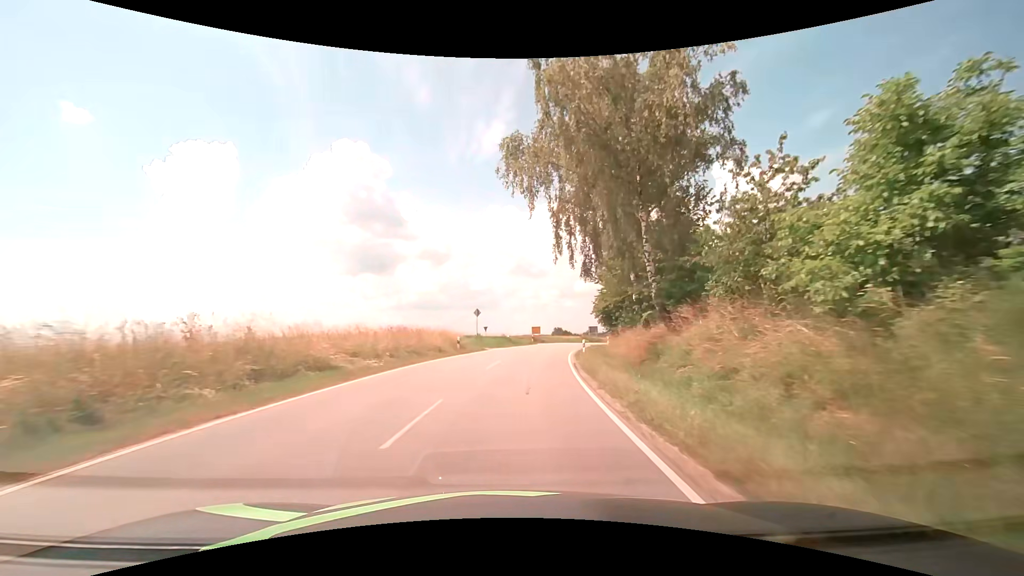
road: tertiary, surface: asphalt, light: Day
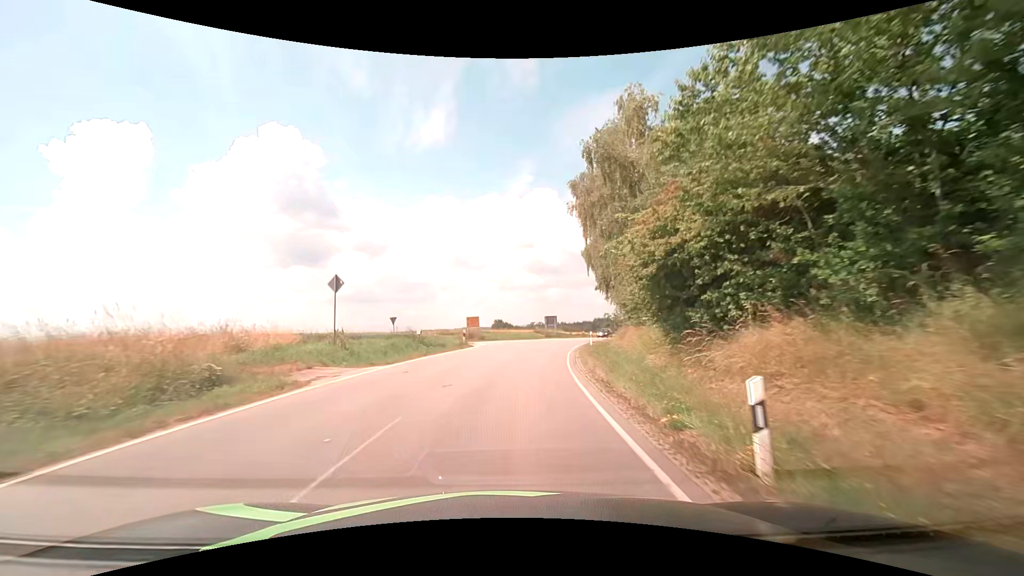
(+1.8, +25.5) m; +8°
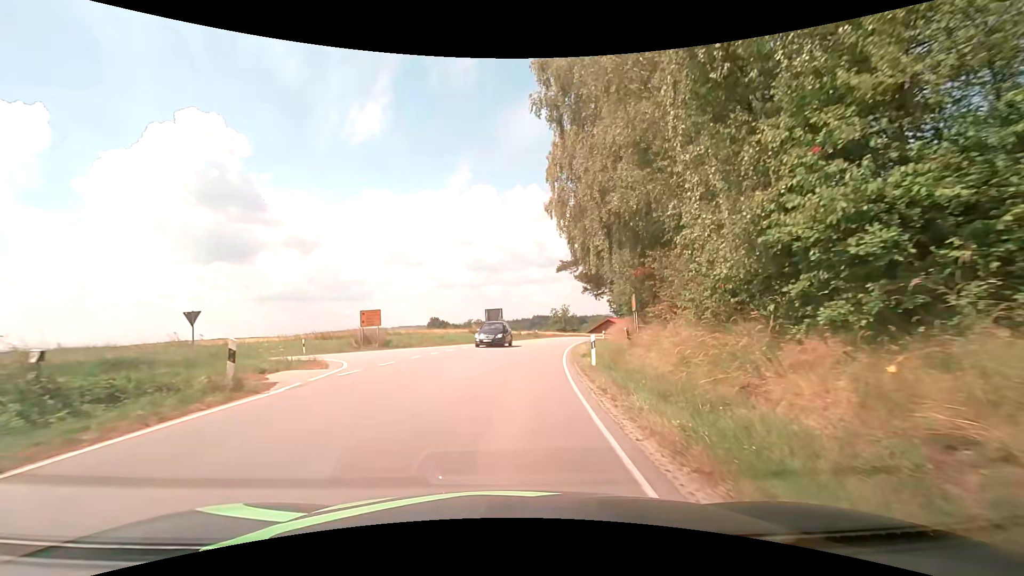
(+1.0, +20.9) m; +7°
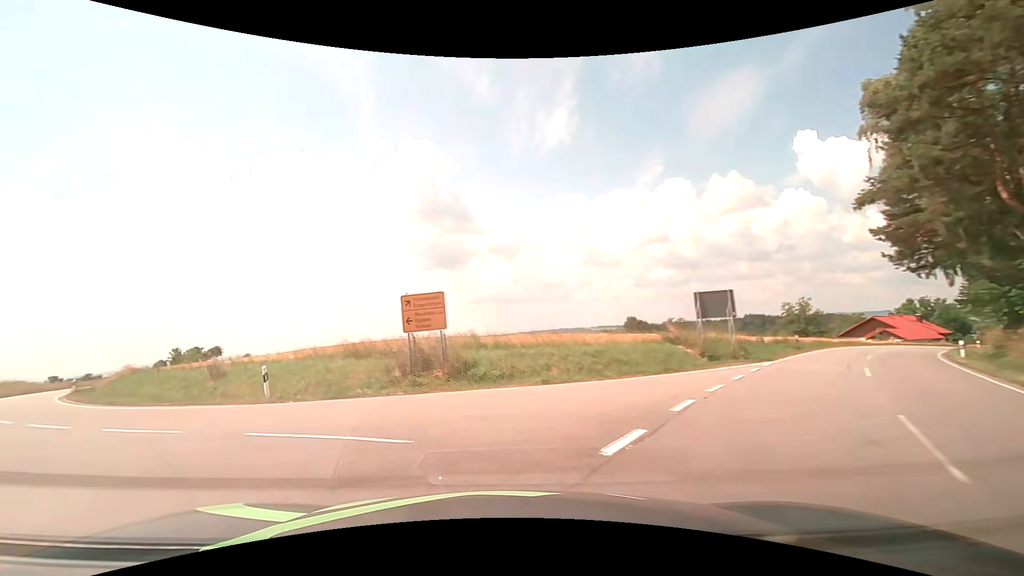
(-0.9, +23.0) m; -21°
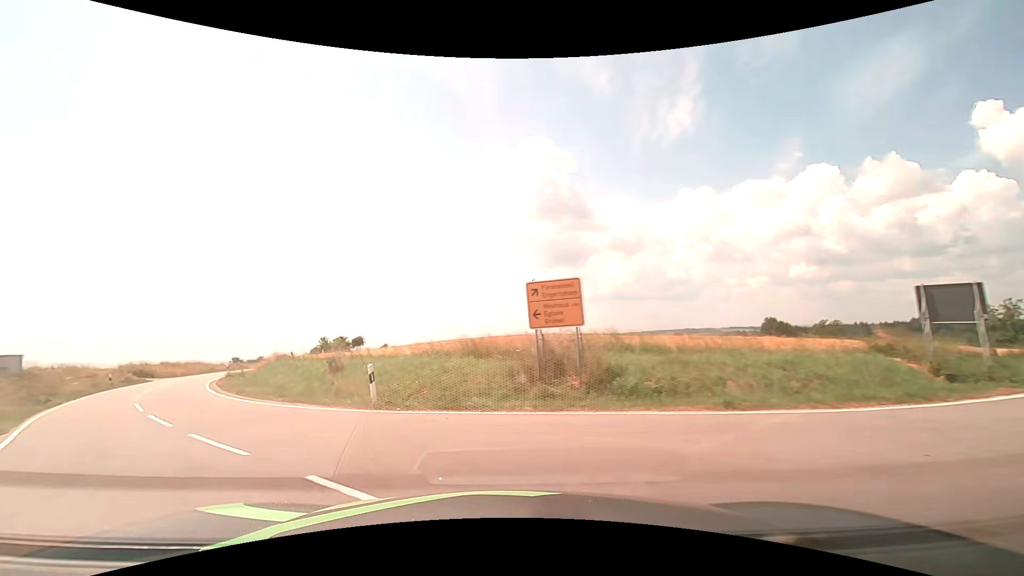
(-0.5, +3.6) m; -15°
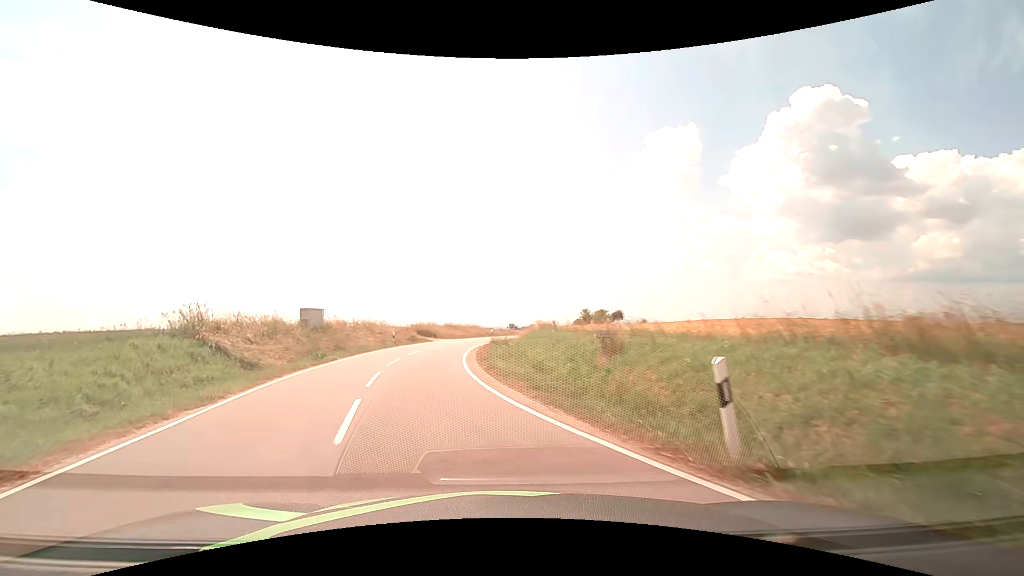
(-2.1, +7.8) m; -29°
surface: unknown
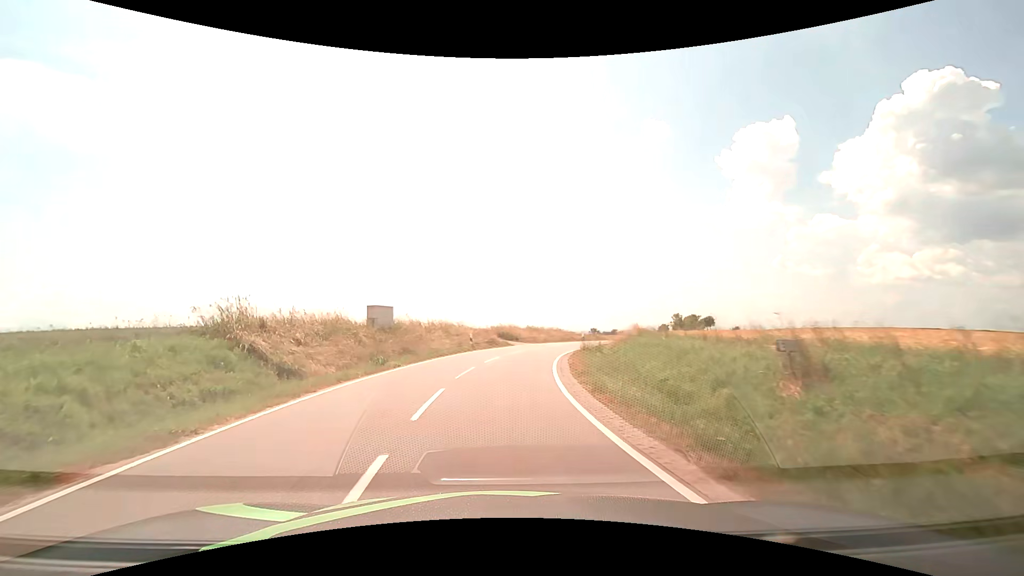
(-0.5, +4.9) m; -10°
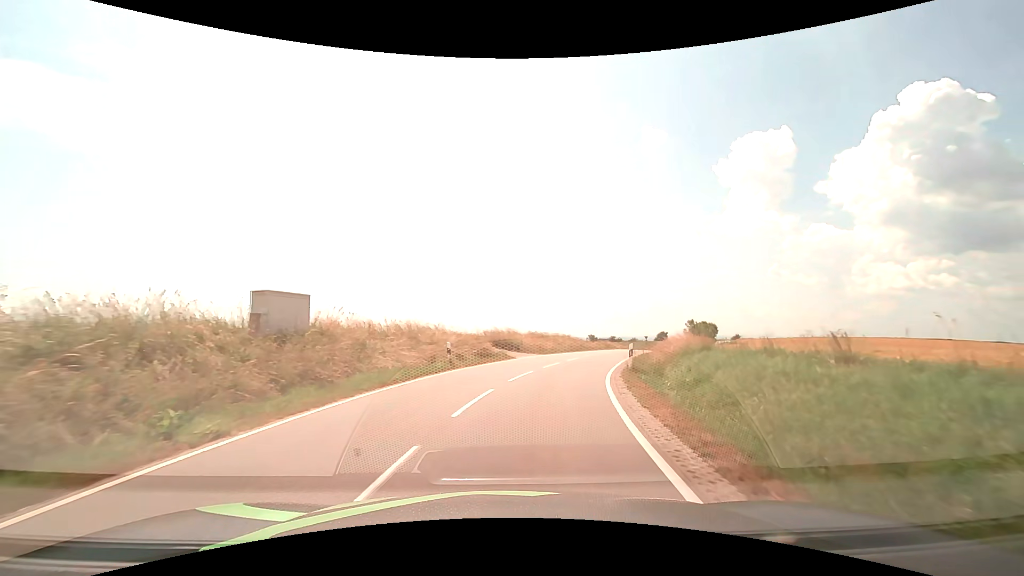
(-0.2, +11.7) m; 0°
(0, +10) (+2, +20) (+4, +30) (+7, +39) (+11, +49) (+14, +58) (+17, +67) (+21, +77) (+25, +86) (+29, +95) m
